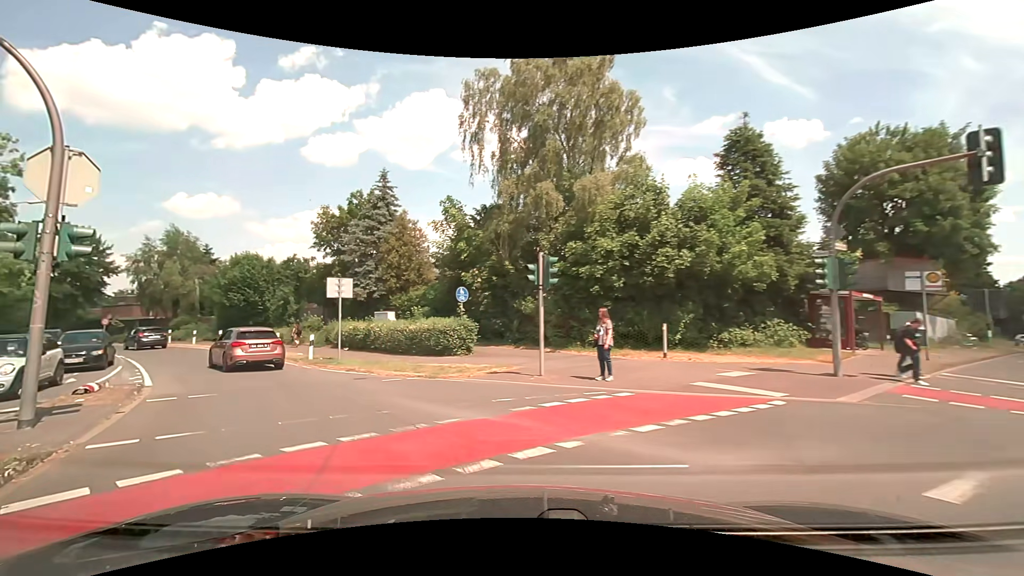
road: secondary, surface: asphalt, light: Day
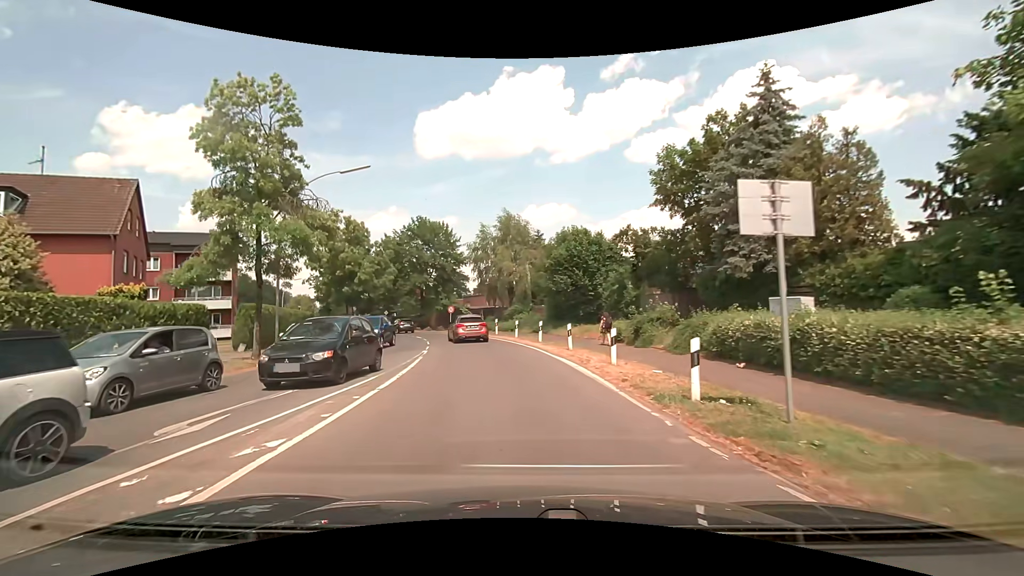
(-5.0, +12.6) m; -37°
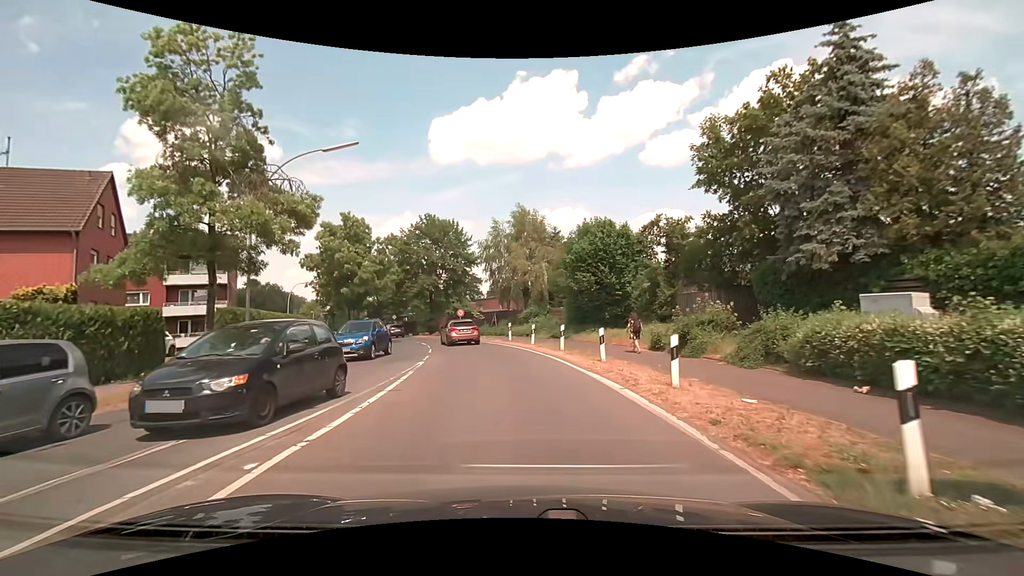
(-0.1, +4.1) m; -2°
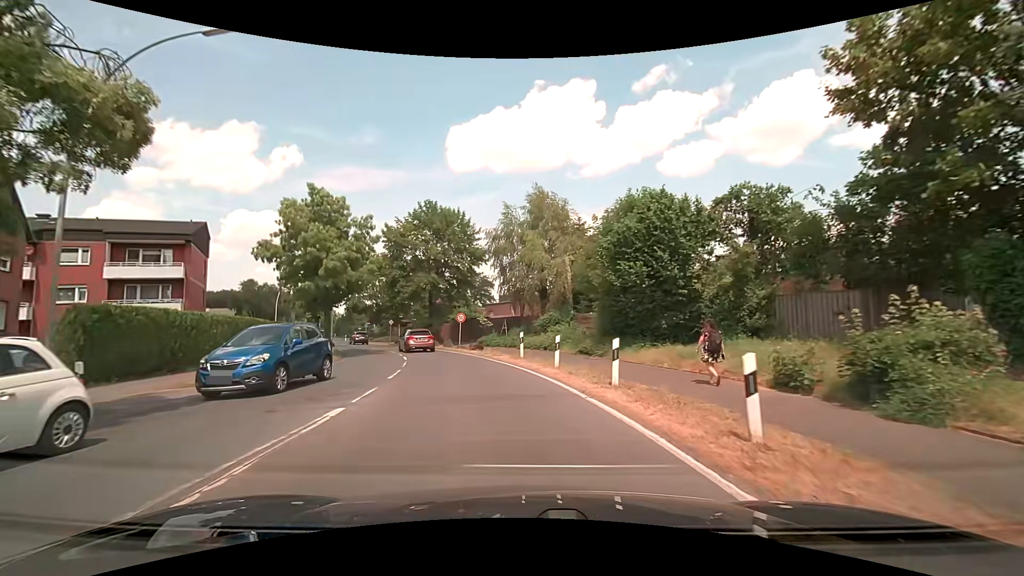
(-0.1, +8.9) m; -2°
